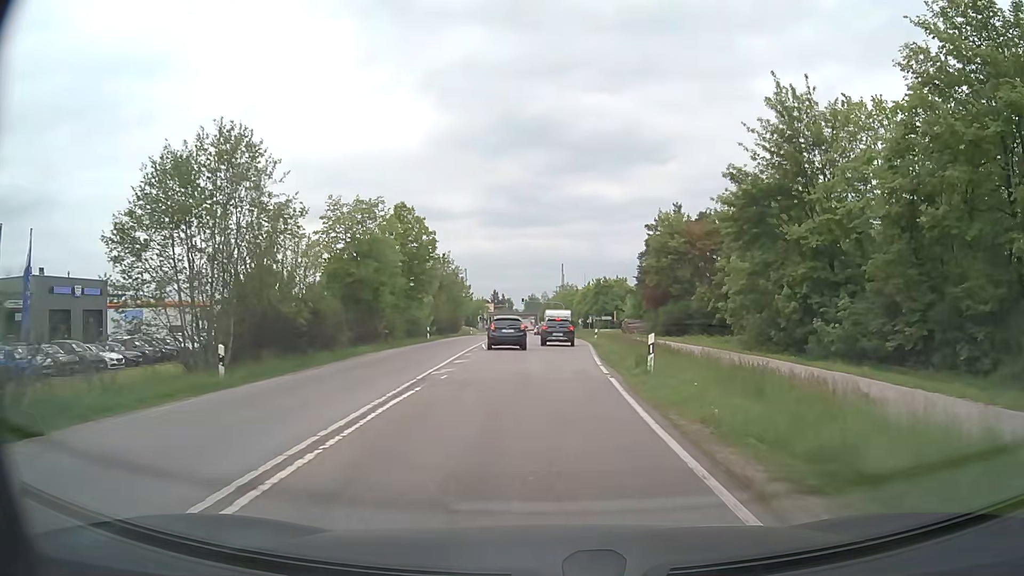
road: secondary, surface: asphalt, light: Day
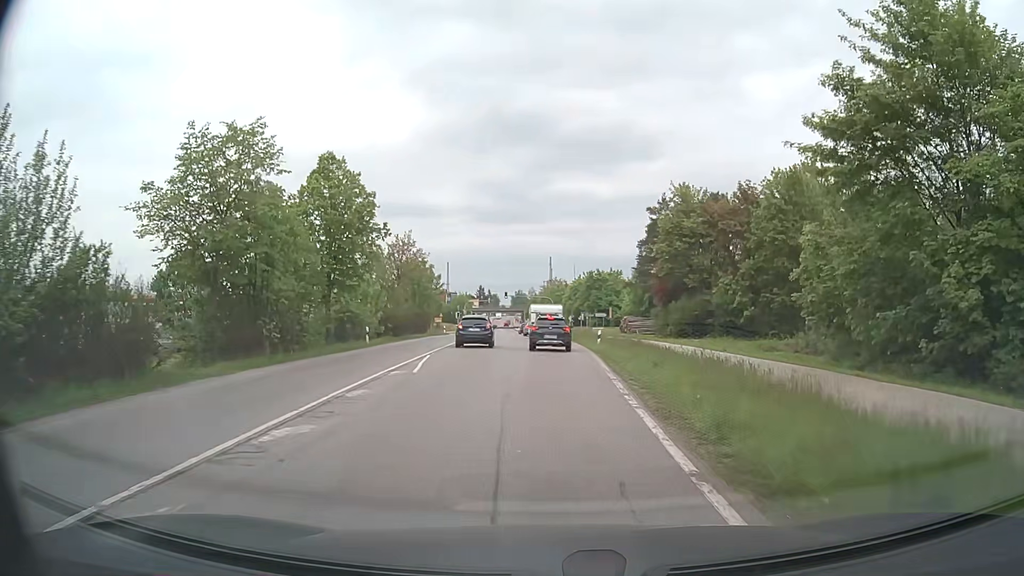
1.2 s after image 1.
(+0.2, +13.5) m; +2°
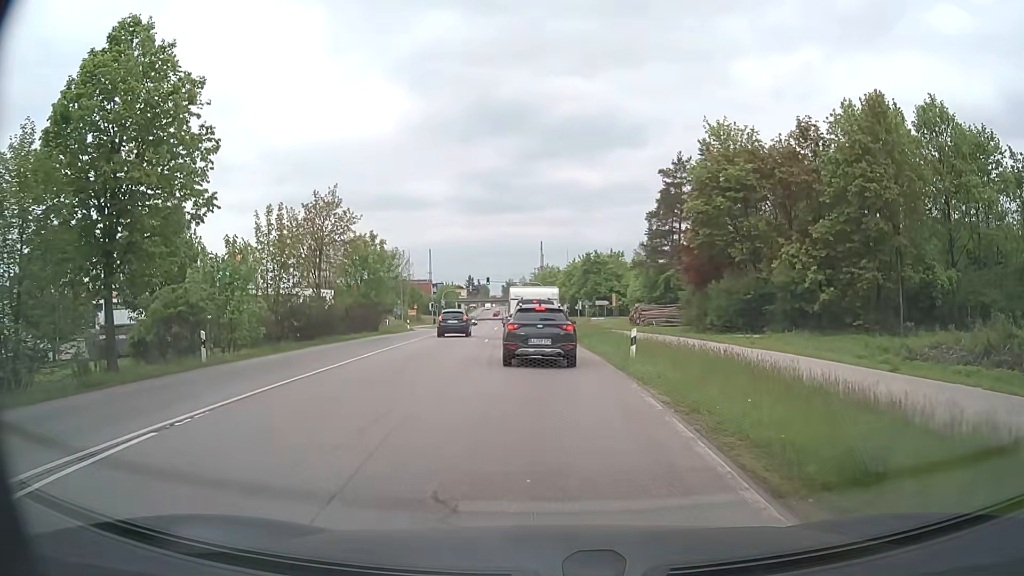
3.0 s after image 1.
(+0.2, +16.5) m; +1°
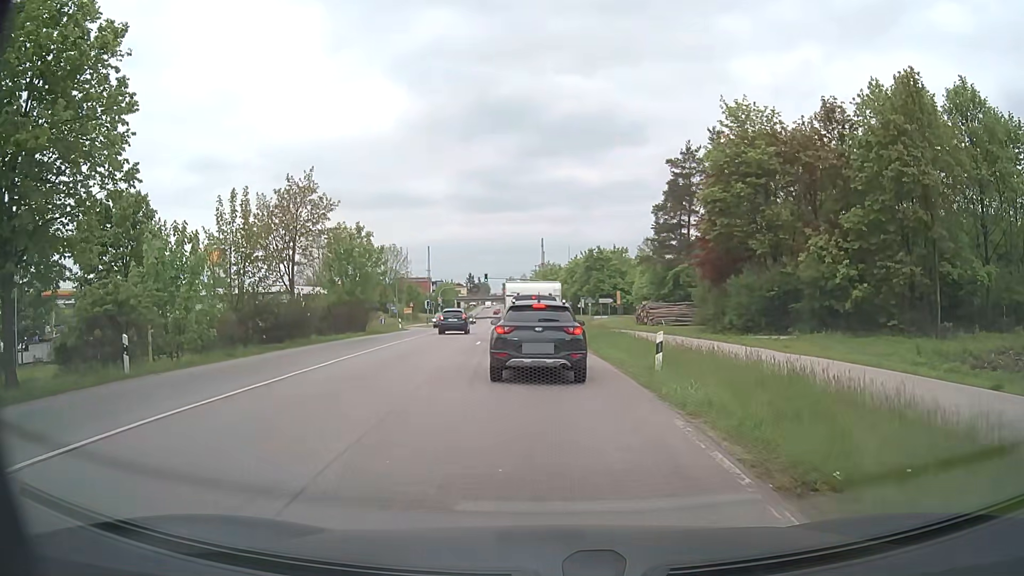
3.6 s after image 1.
(0.0, +3.9) m; -1°
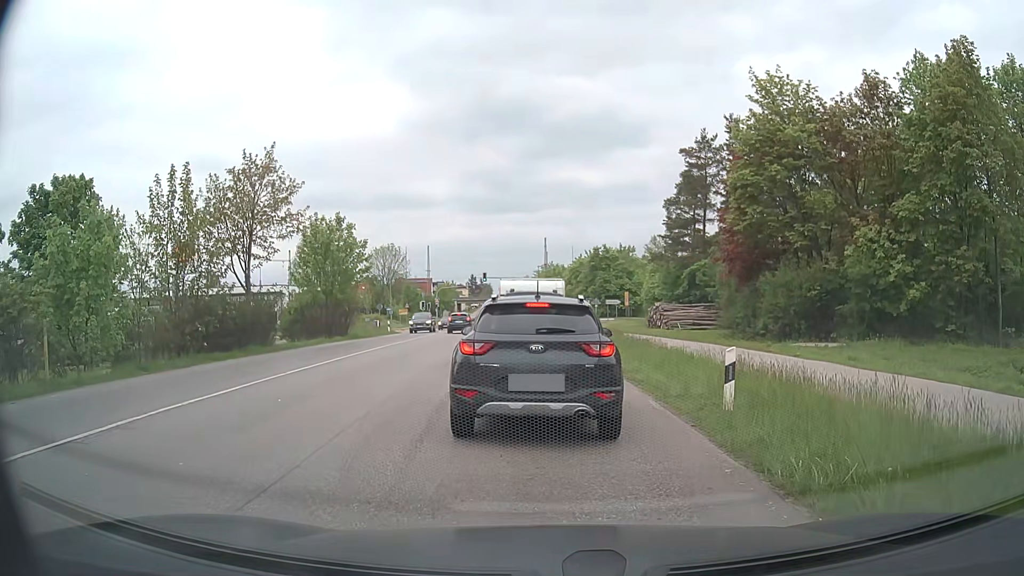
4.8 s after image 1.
(0.0, +5.0) m; -1°
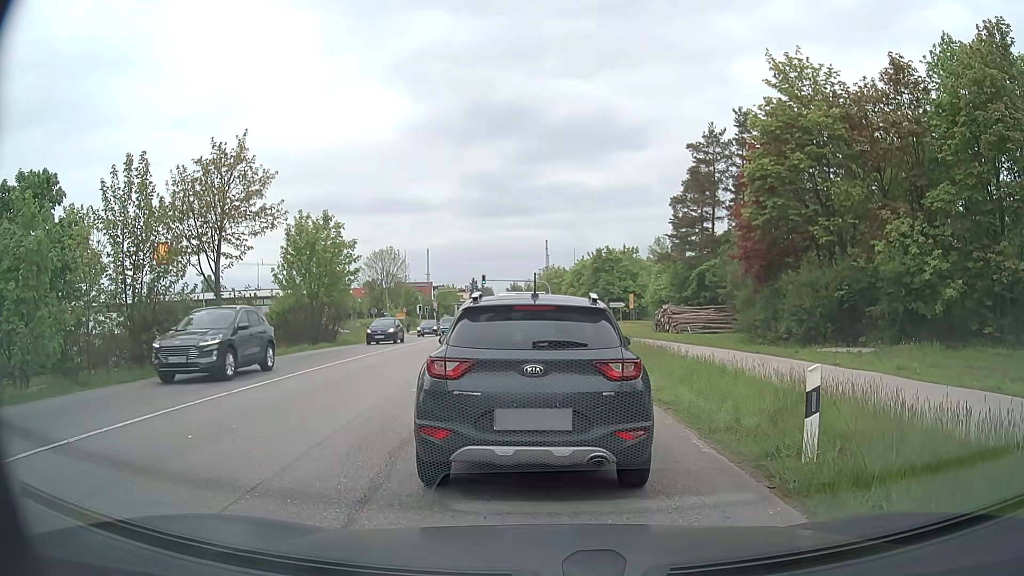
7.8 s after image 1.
(0.0, +2.6) m; -1°
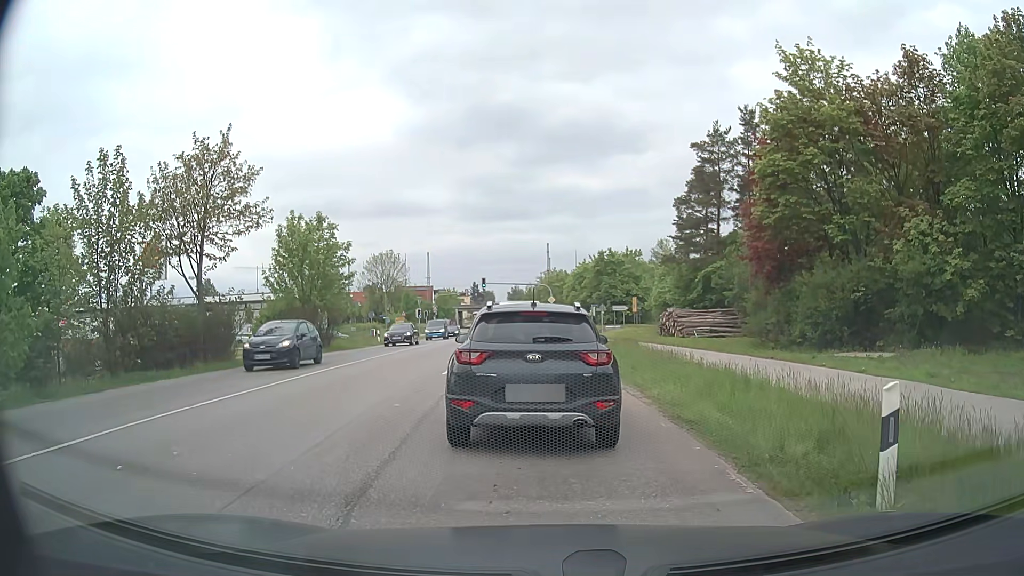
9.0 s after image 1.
(0.0, +1.7) m; +1°
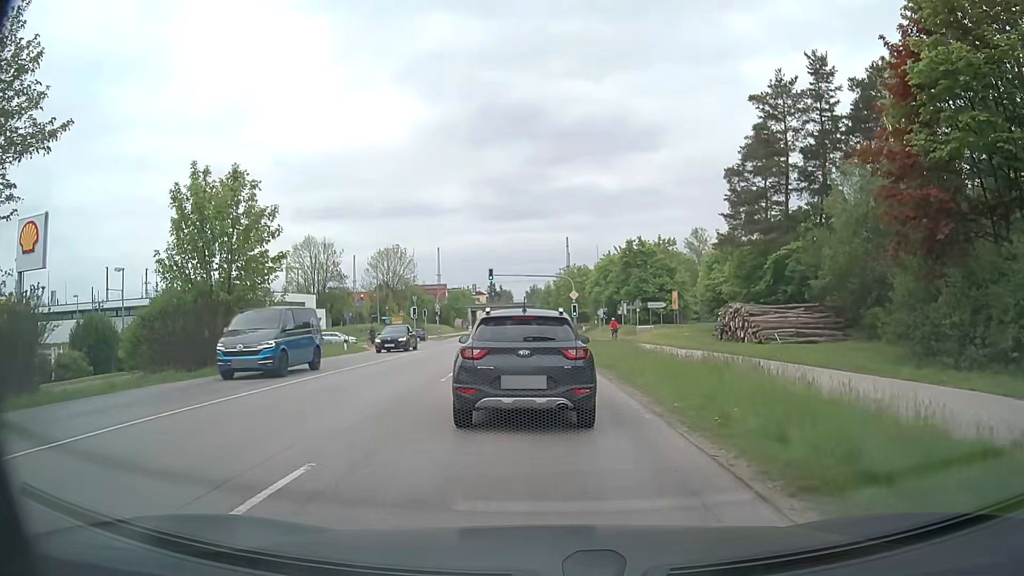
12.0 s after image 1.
(-0.2, +13.4) m; -2°
(0, +10) (0, +20) (-1, +30) (-1, +40) (-1, +50) (-2, +60) (-2, +70) (-2, +80) (-3, +90) (-3, +100) m
